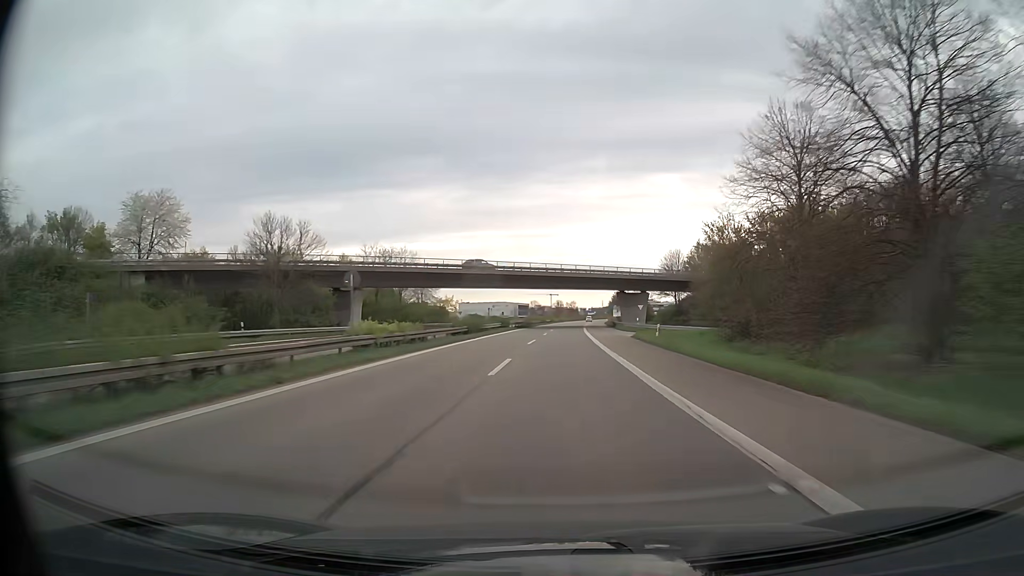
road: trunk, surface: asphalt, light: Day
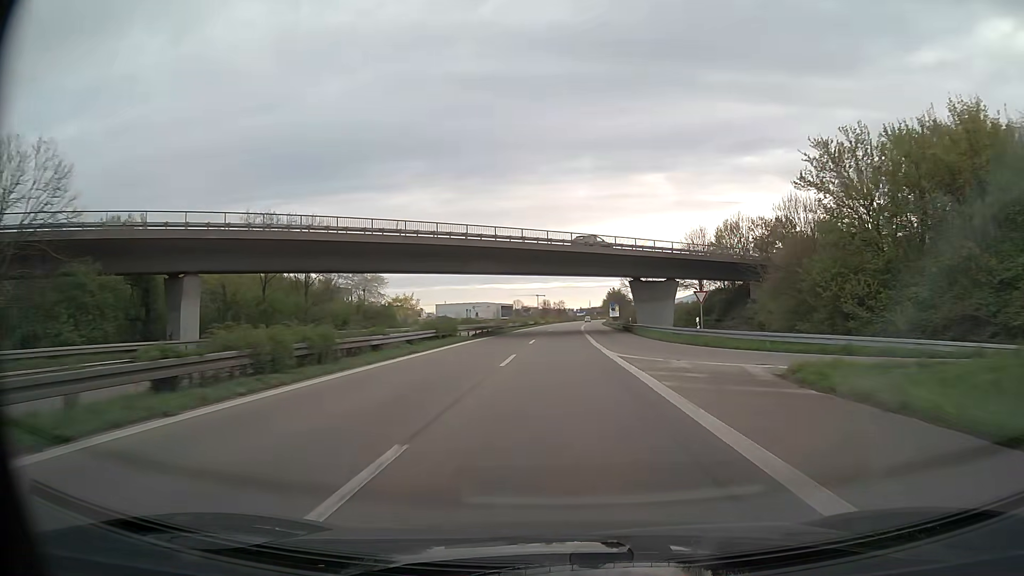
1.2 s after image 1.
(+0.3, +33.2) m; +1°
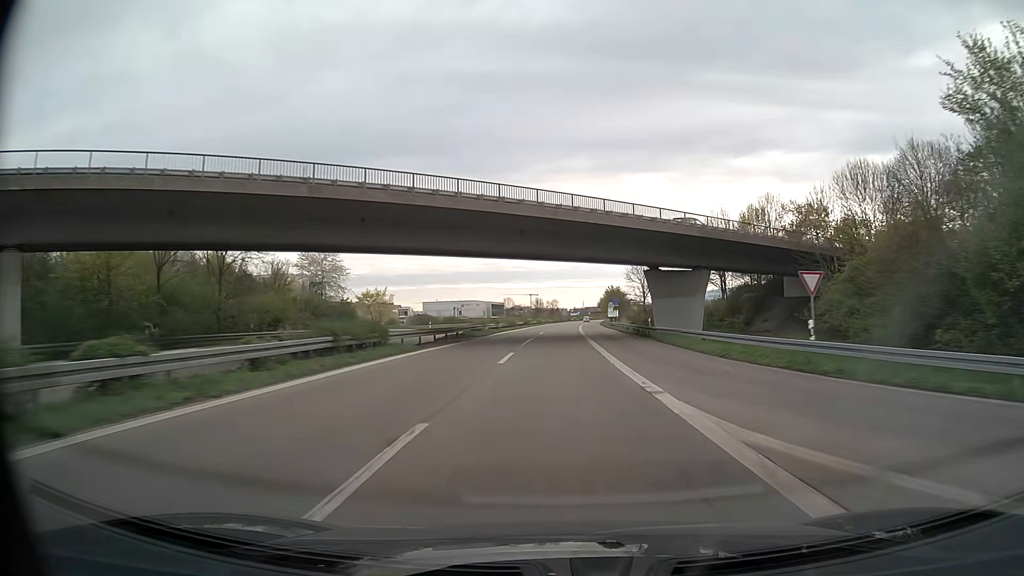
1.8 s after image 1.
(+0.1, +16.6) m; +1°
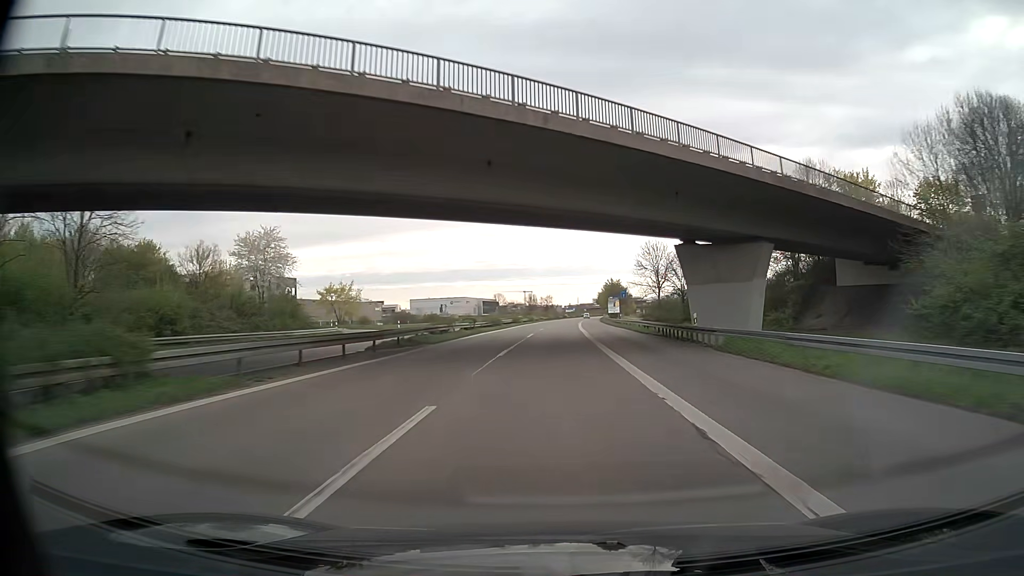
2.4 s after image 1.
(0.0, +16.6) m; +1°
